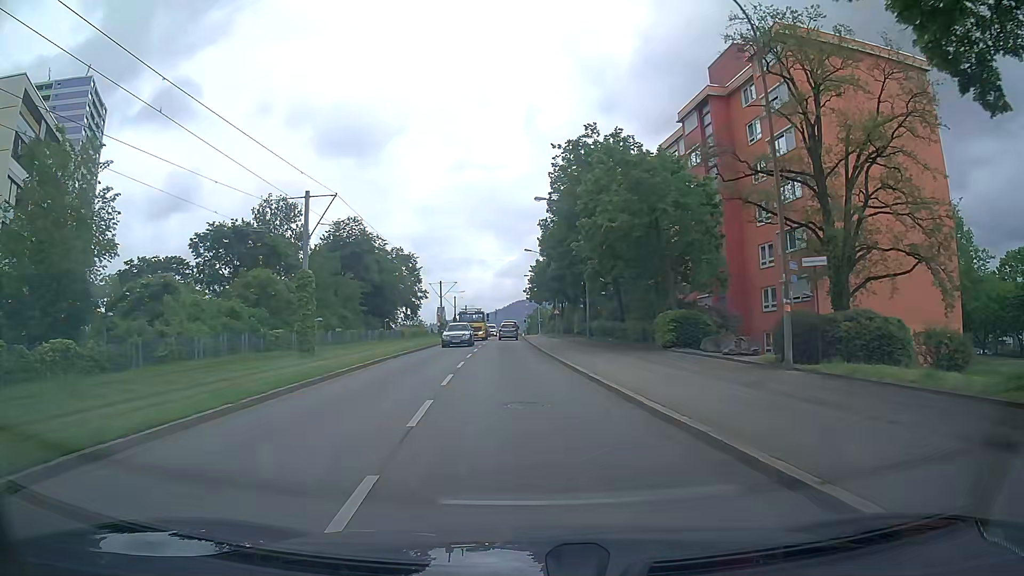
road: tertiary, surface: asphalt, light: Day
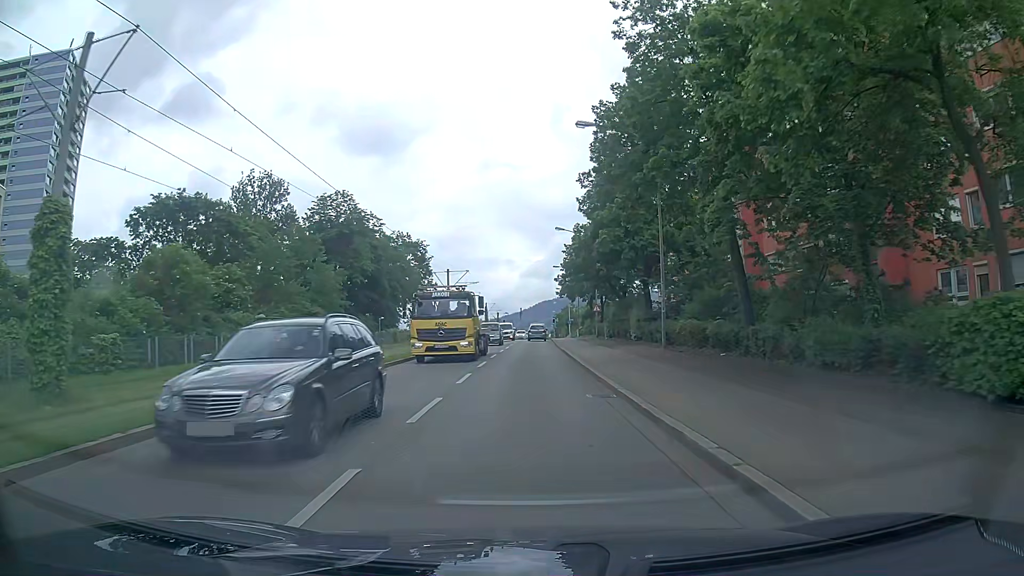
(-0.5, +18.1) m; -2°
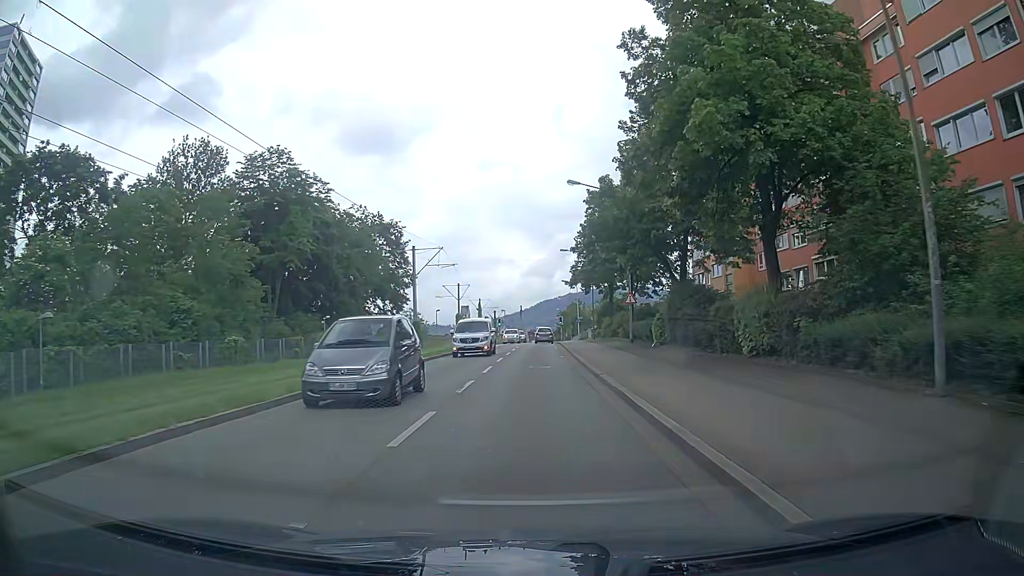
(0.0, +19.9) m; 0°
(0, +10) (0, +20) (0, +30) (0, +40) (0, +50) (0, +60) (+1, +70) (+1, +80) (+1, +90) (+1, +100) m
